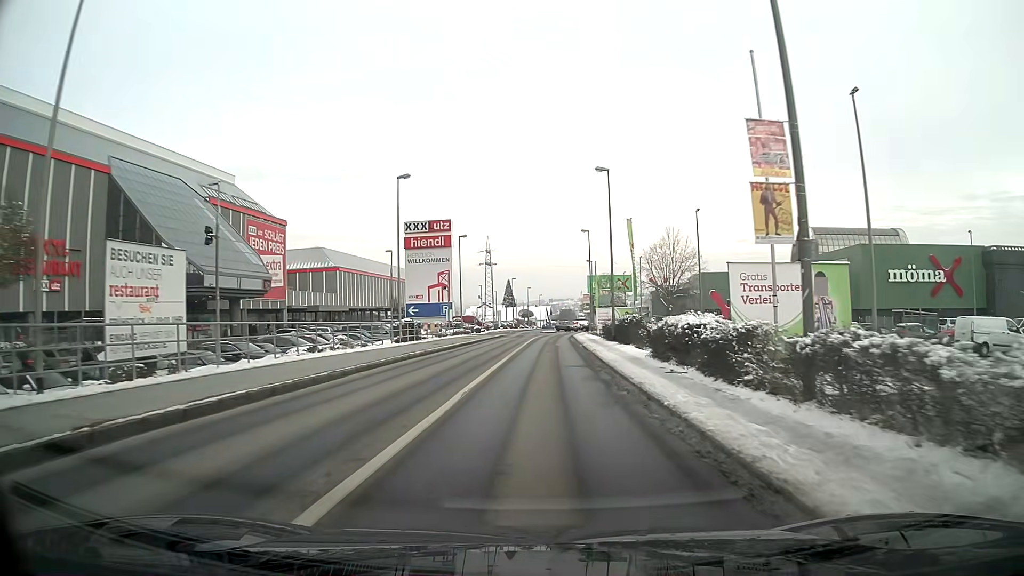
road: tertiary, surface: asphalt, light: Day
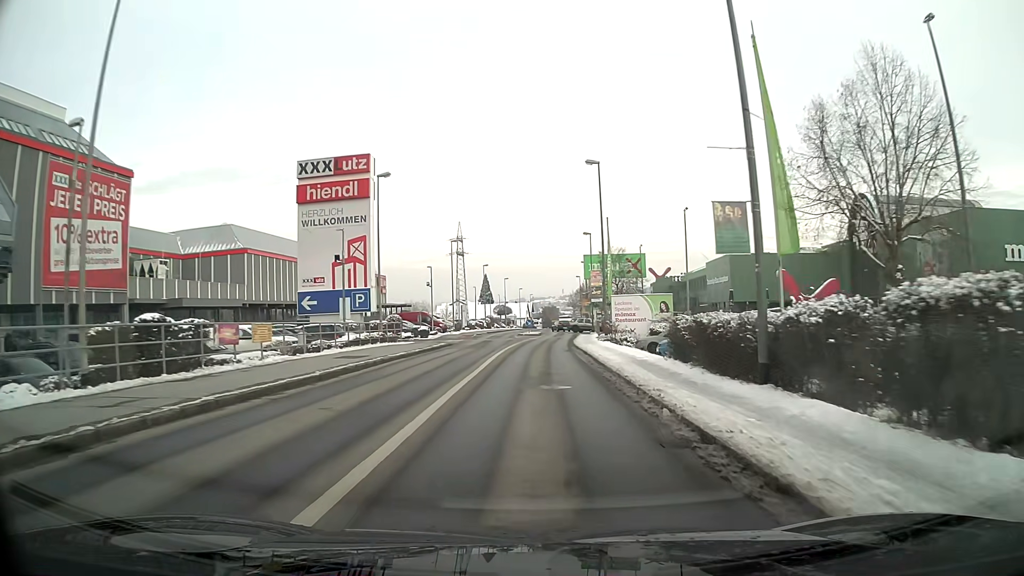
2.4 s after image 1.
(+0.4, +28.3) m; +1°
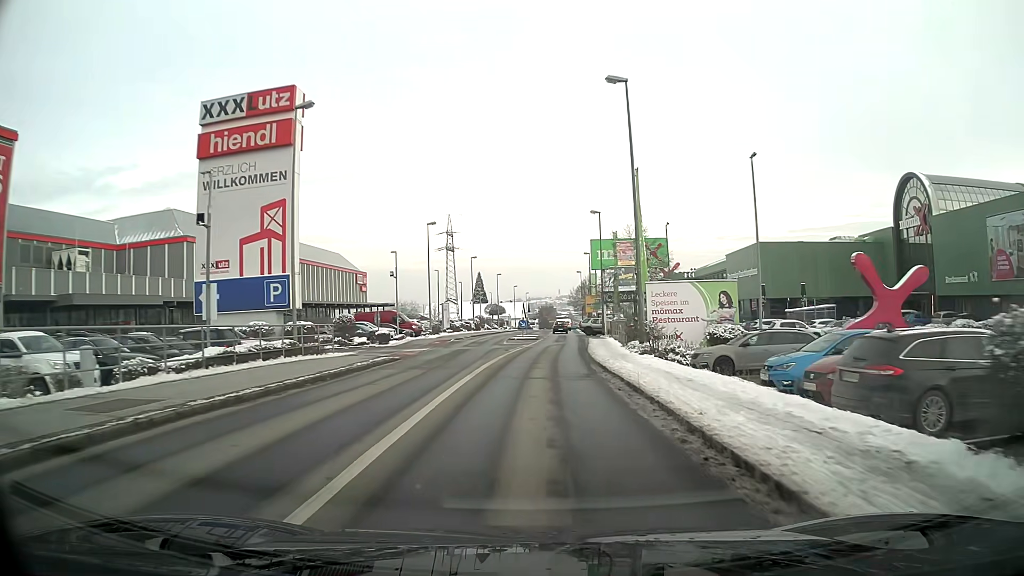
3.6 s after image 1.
(0.0, +13.8) m; 0°
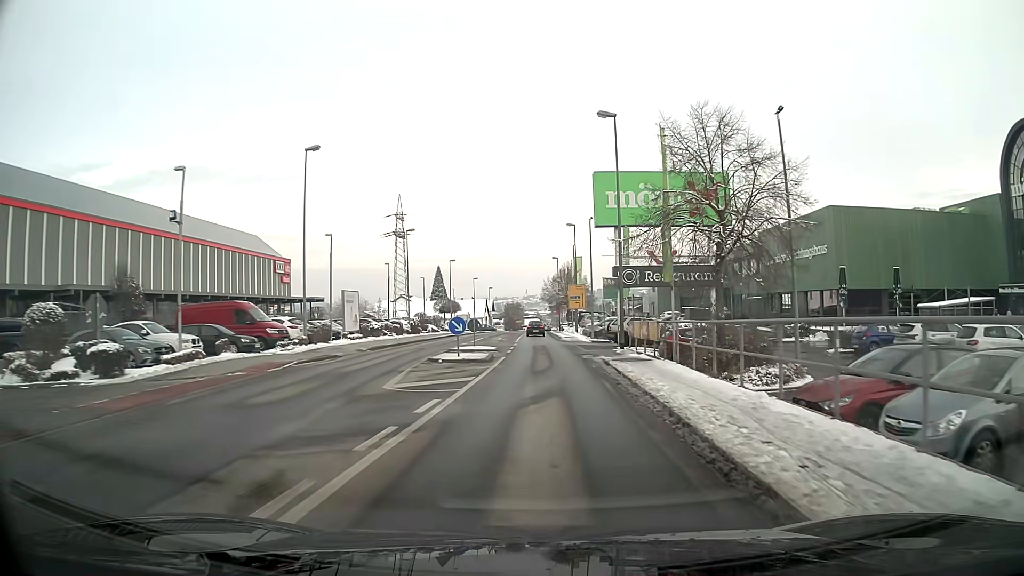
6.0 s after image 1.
(+0.5, +26.6) m; +3°
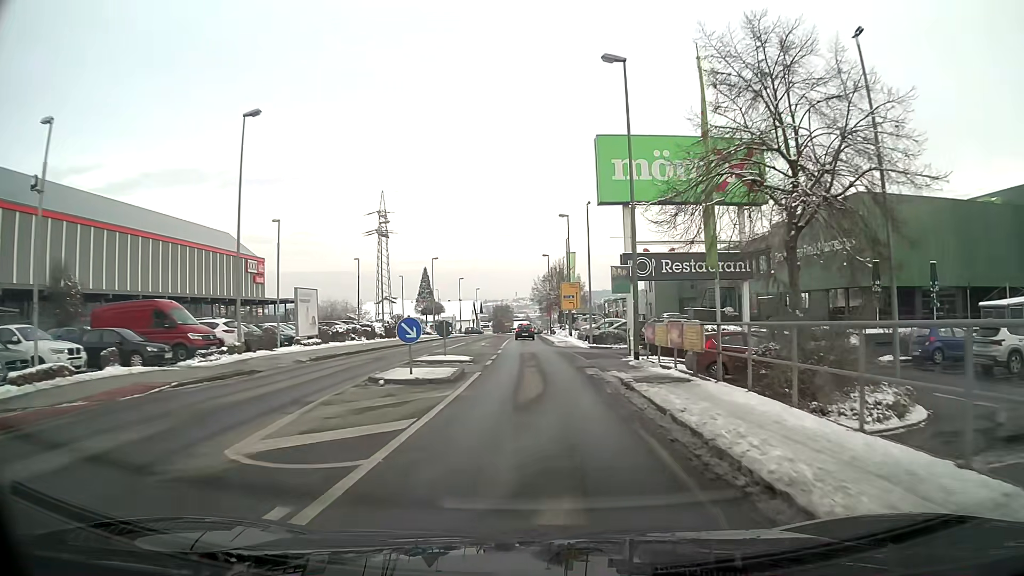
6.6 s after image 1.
(0.0, +6.8) m; +1°
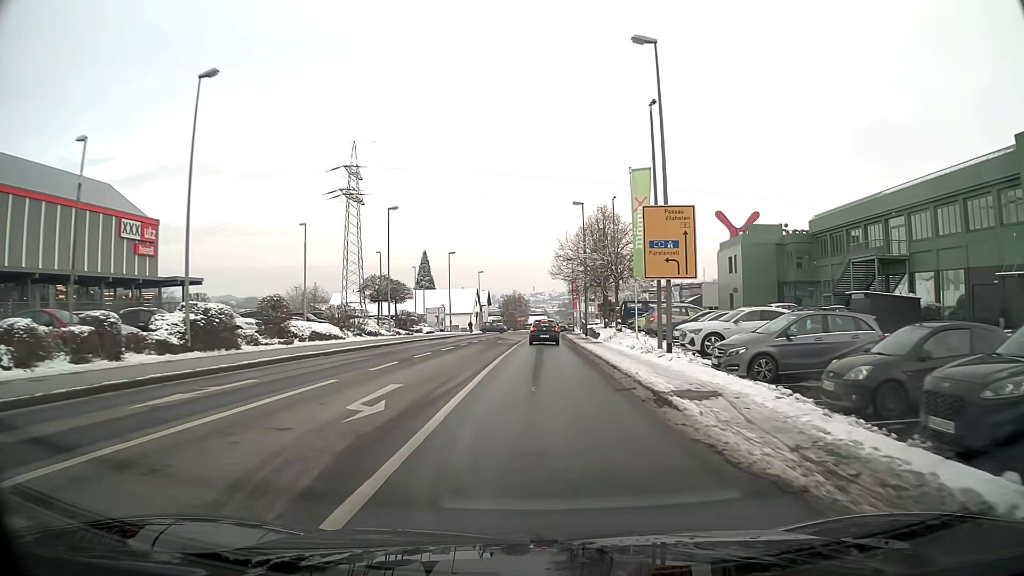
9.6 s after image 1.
(-0.5, +35.3) m; -1°
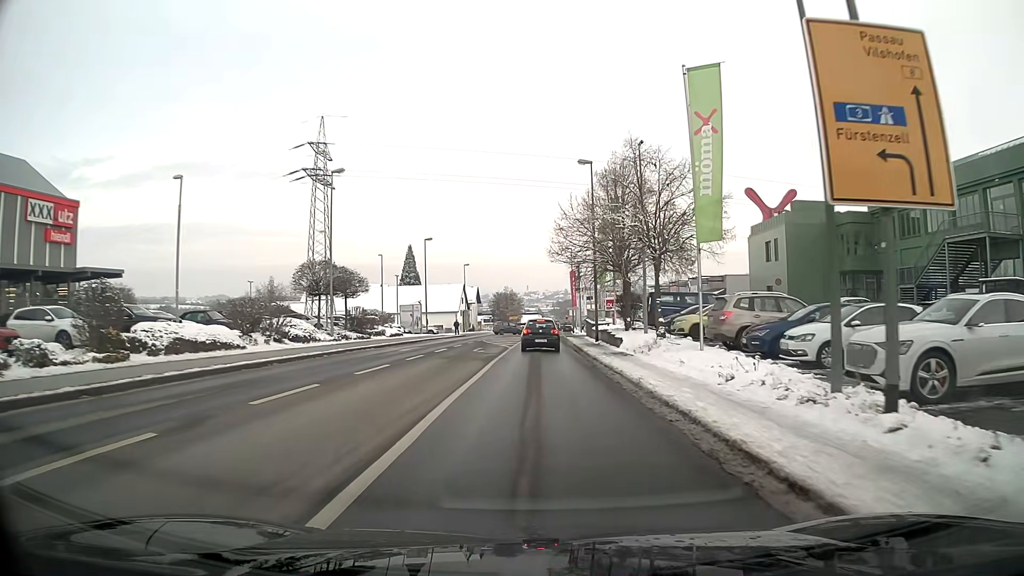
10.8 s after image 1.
(+0.1, +13.3) m; 0°
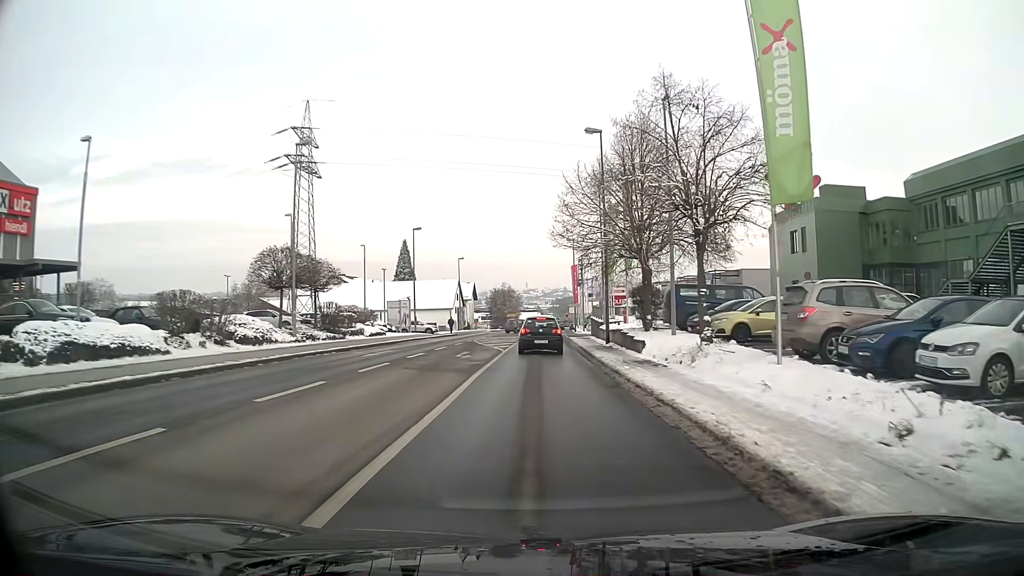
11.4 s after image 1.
(0.0, +5.9) m; 0°
